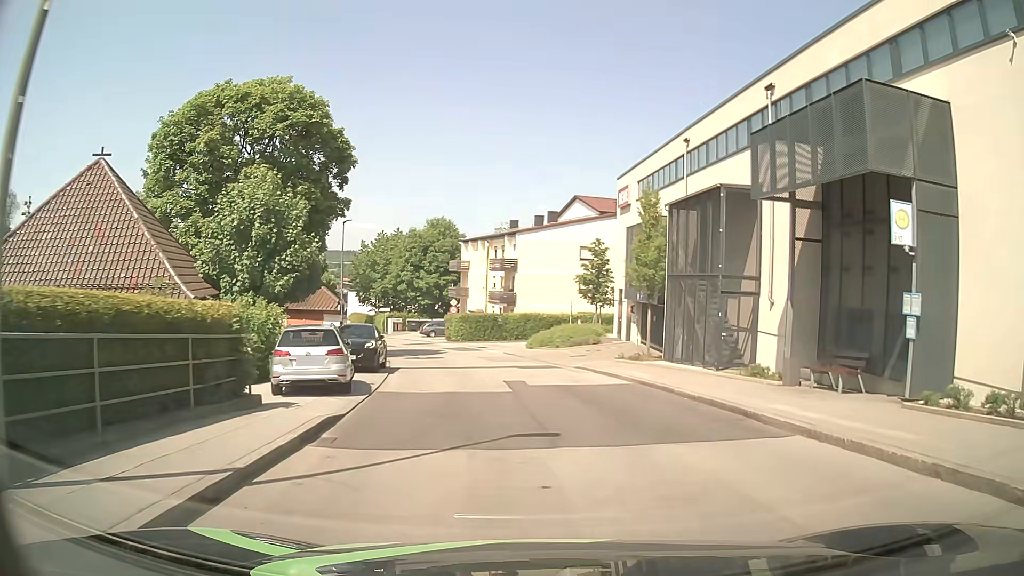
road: unclassified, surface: asphalt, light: Day
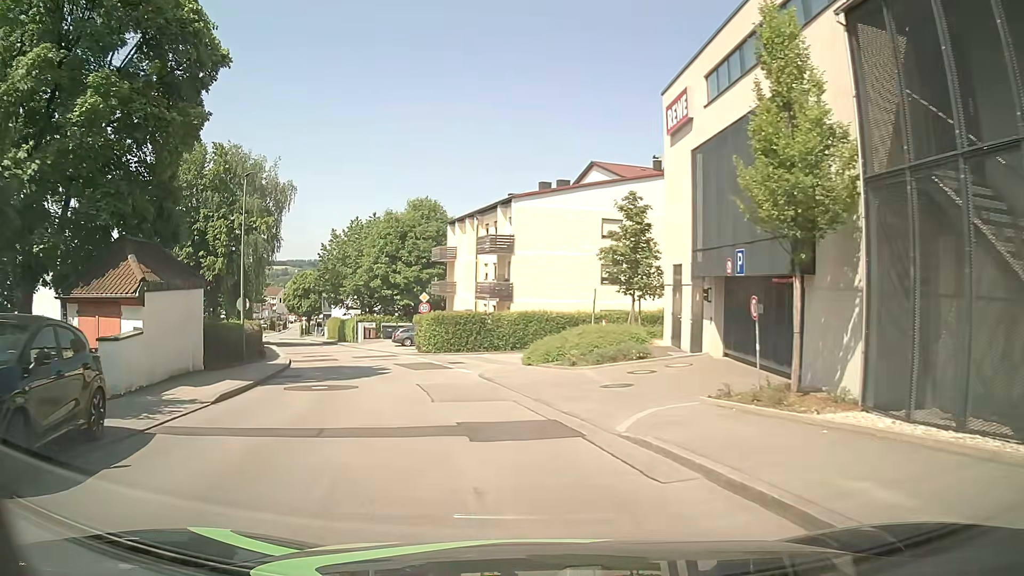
(+0.6, +16.1) m; 0°
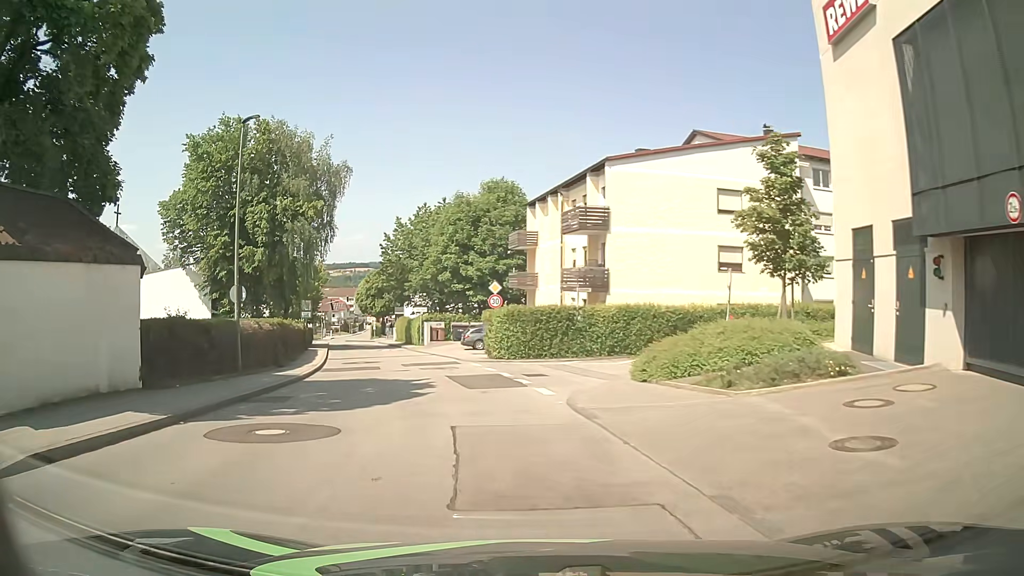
(-0.5, +8.5) m; -7°
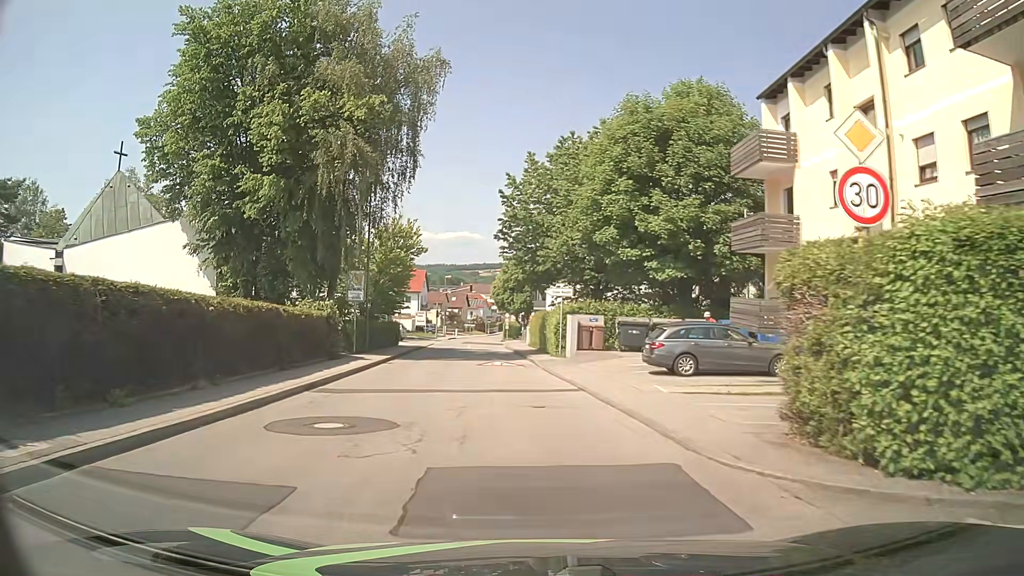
(-3.2, +23.3) m; -14°
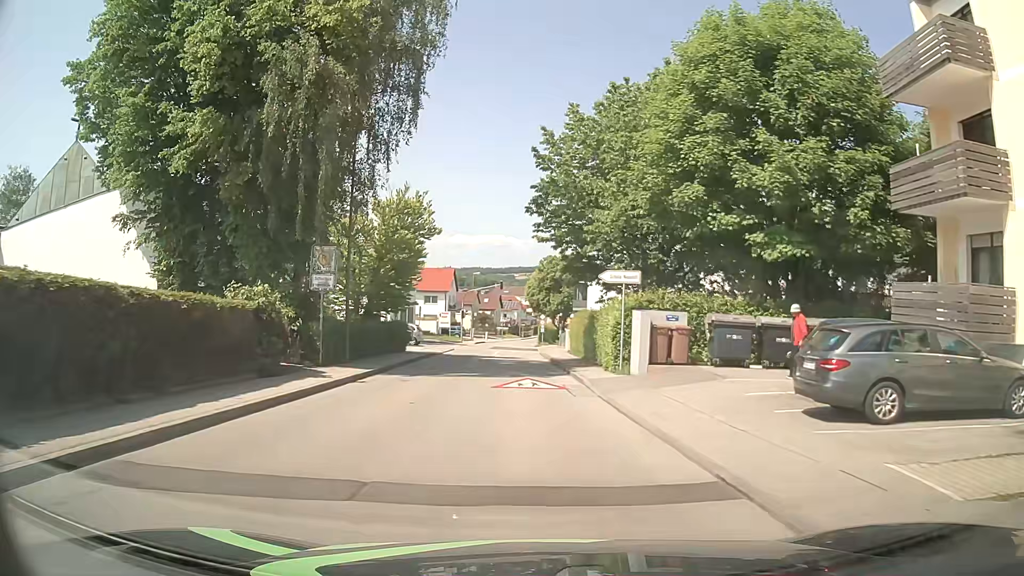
(-0.2, +9.5) m; -3°
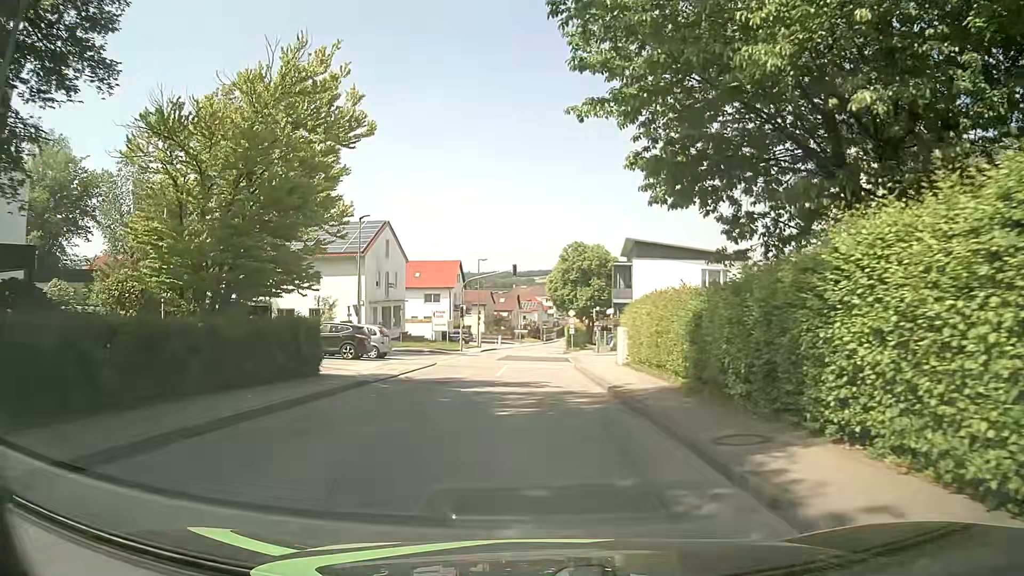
(-0.4, +18.6) m; -1°
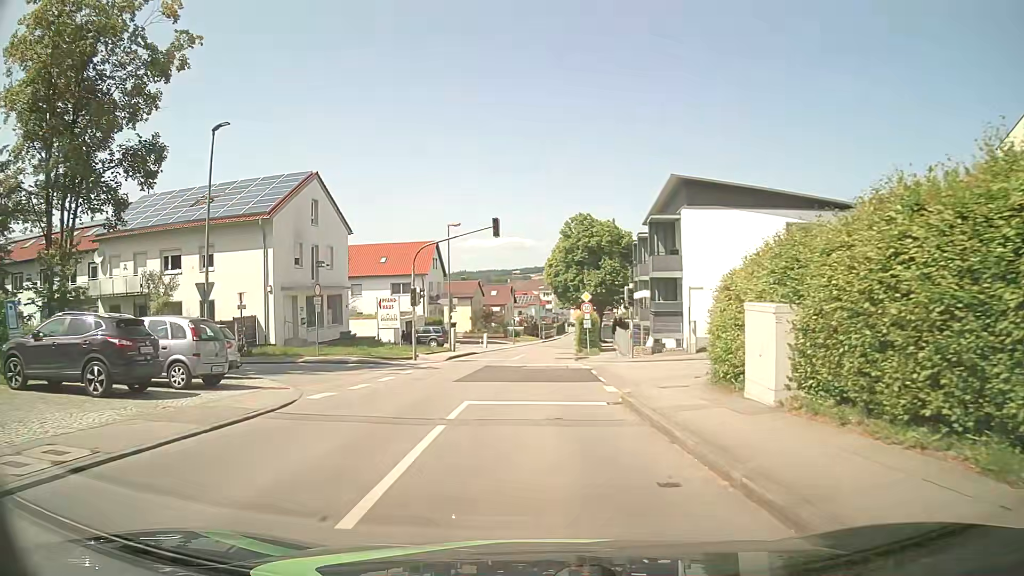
(-0.1, +18.1) m; 0°
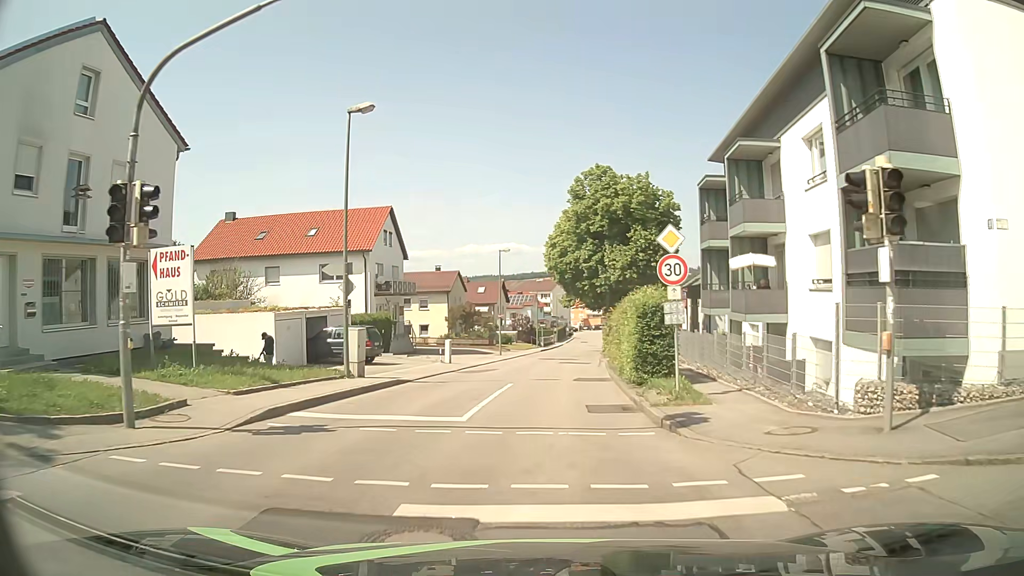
(-0.2, +22.5) m; 0°
(0, +10) (+1, +20) (+1, +30) (+2, +40) (+3, +50) (+4, +60) (+5, +70) (+6, +80) (+7, +90) (+8, +100) m
